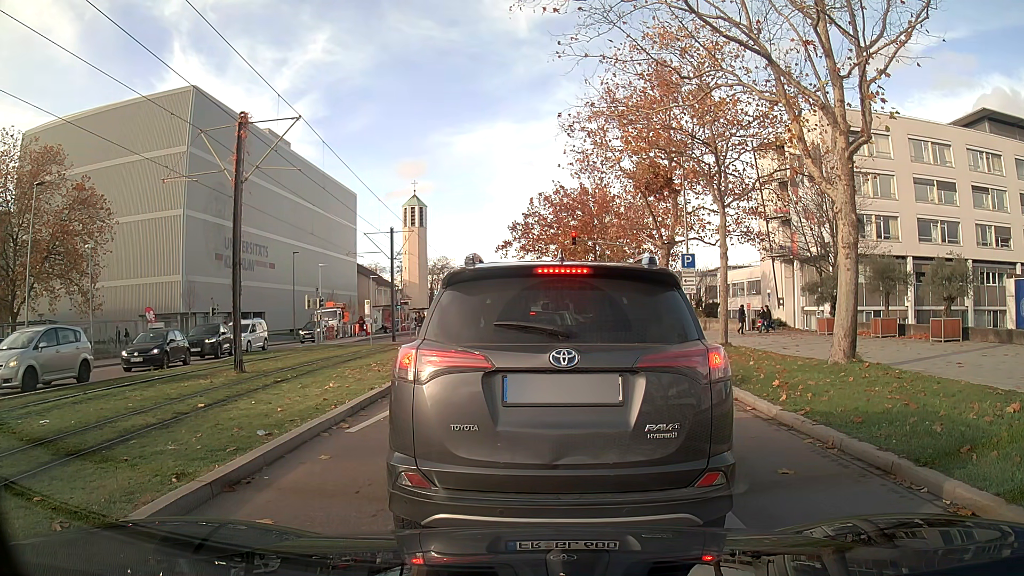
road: secondary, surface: asphalt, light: Day
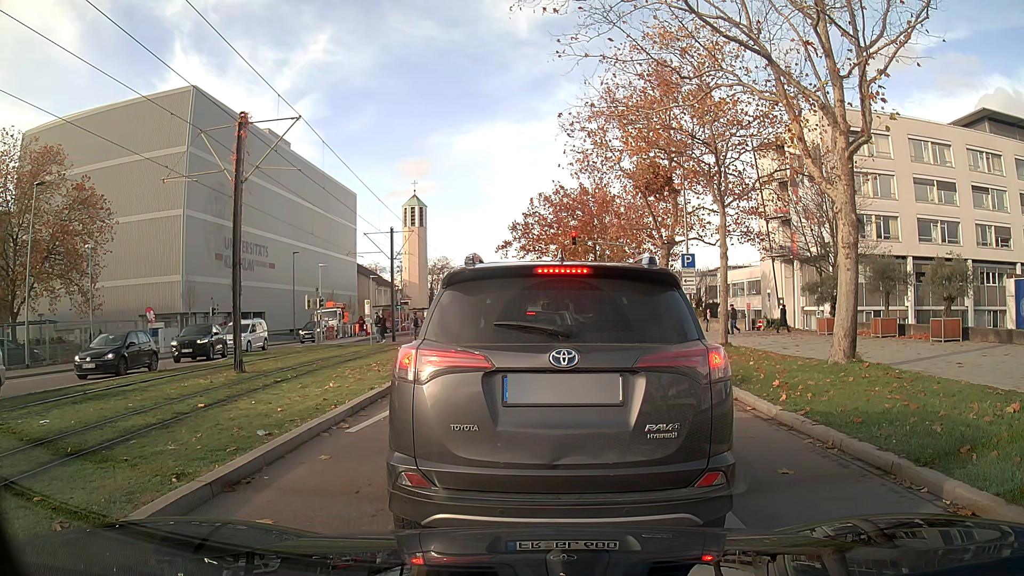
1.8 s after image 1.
(0.0, 0.0) m; 0°
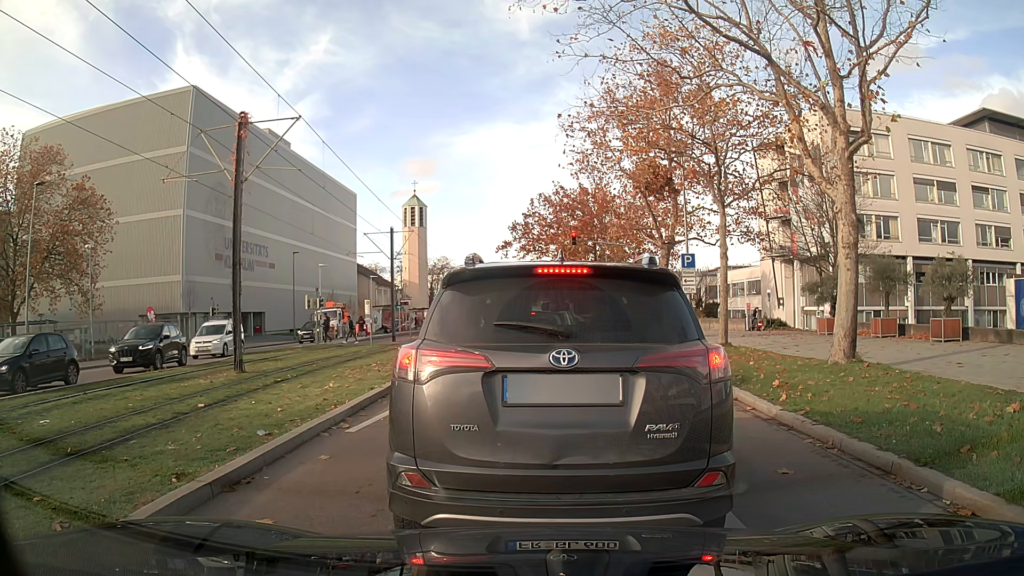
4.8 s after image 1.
(0.0, 0.0) m; 0°
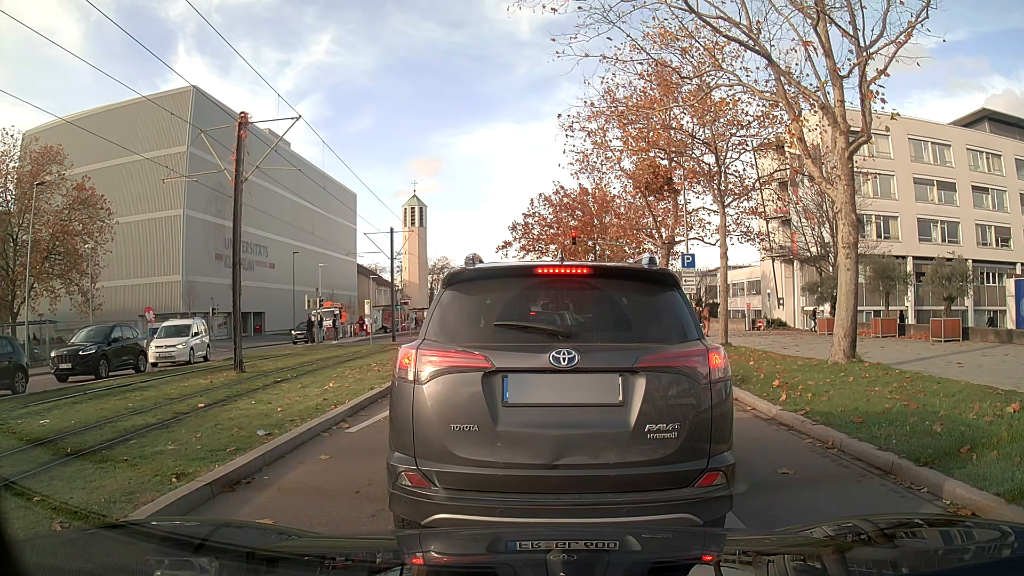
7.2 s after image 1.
(0.0, 0.0) m; 0°
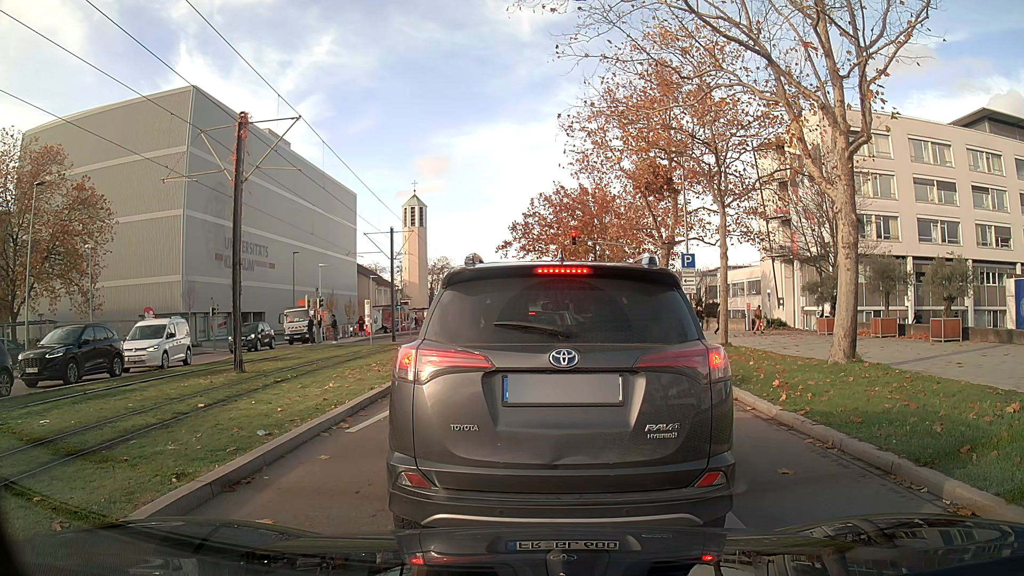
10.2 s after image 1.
(0.0, 0.0) m; 0°
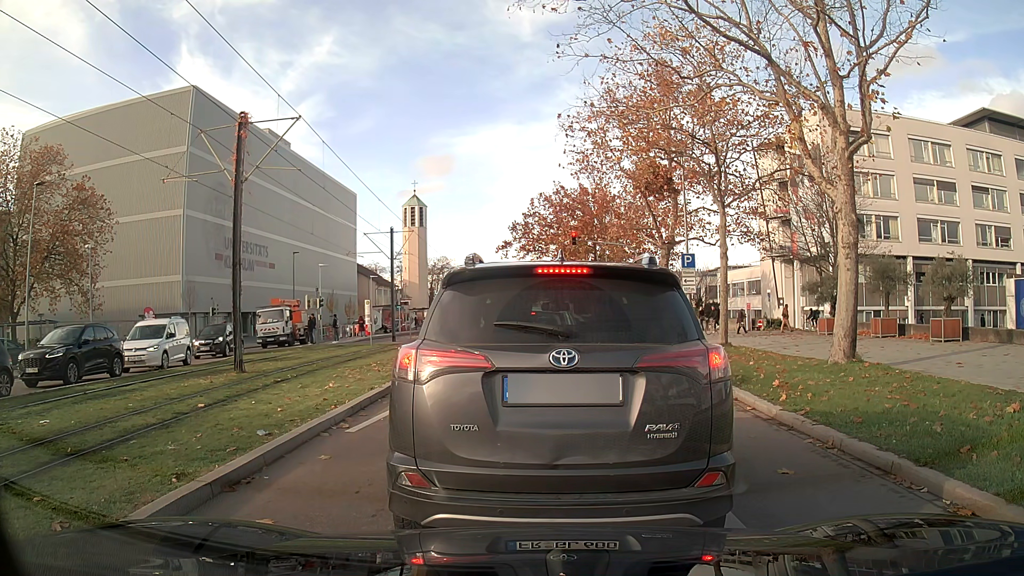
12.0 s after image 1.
(0.0, 0.0) m; 0°
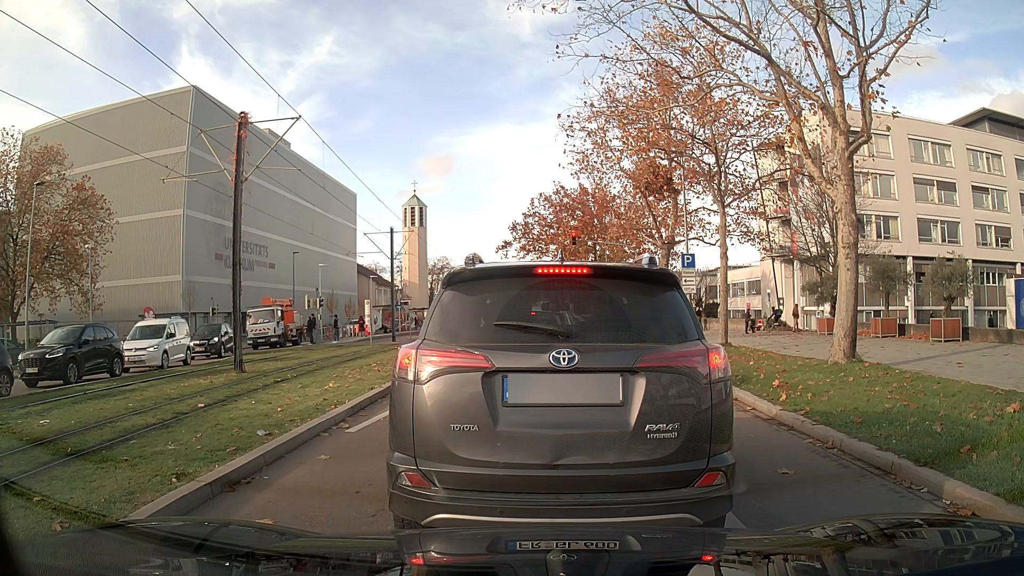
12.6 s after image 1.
(0.0, 0.0) m; 0°
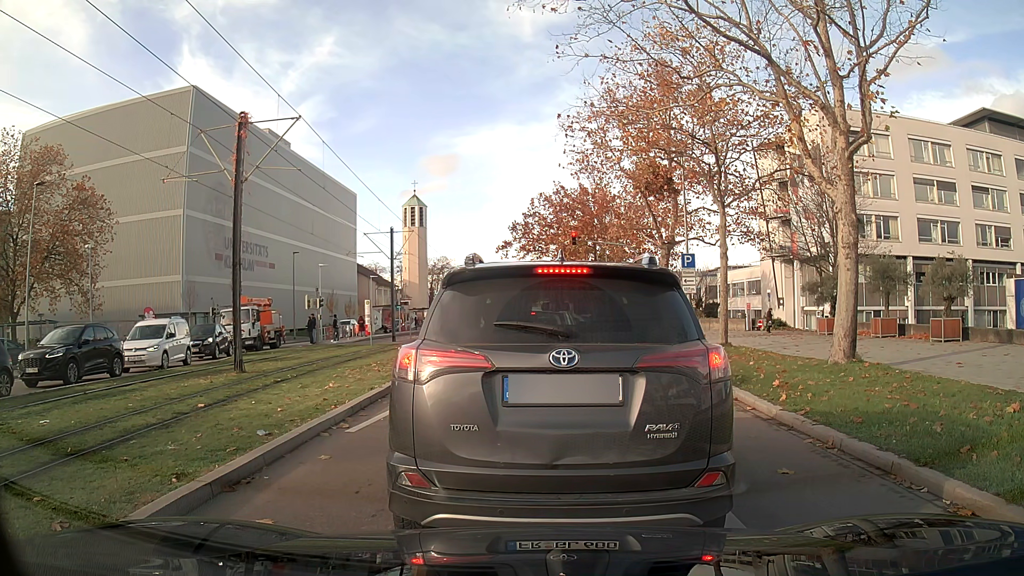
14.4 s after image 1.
(0.0, 0.0) m; 0°
(0, +10) (+1, +20) (+2, +30) (+3, +40) (+3, +50) (+3, +60) (+3, +70) (+3, +80) (+4, +90) (+4, +100) m
